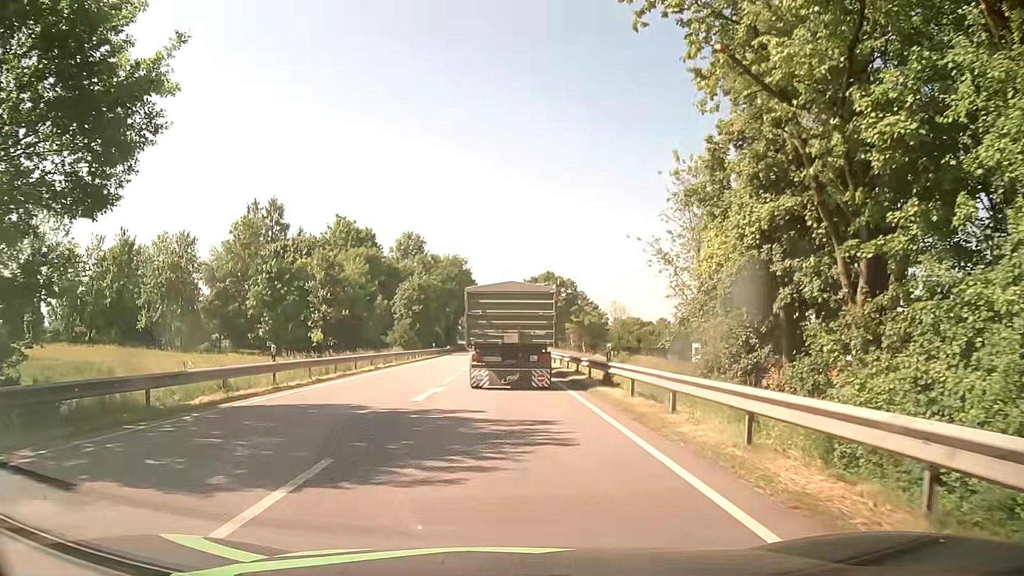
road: primary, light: Day
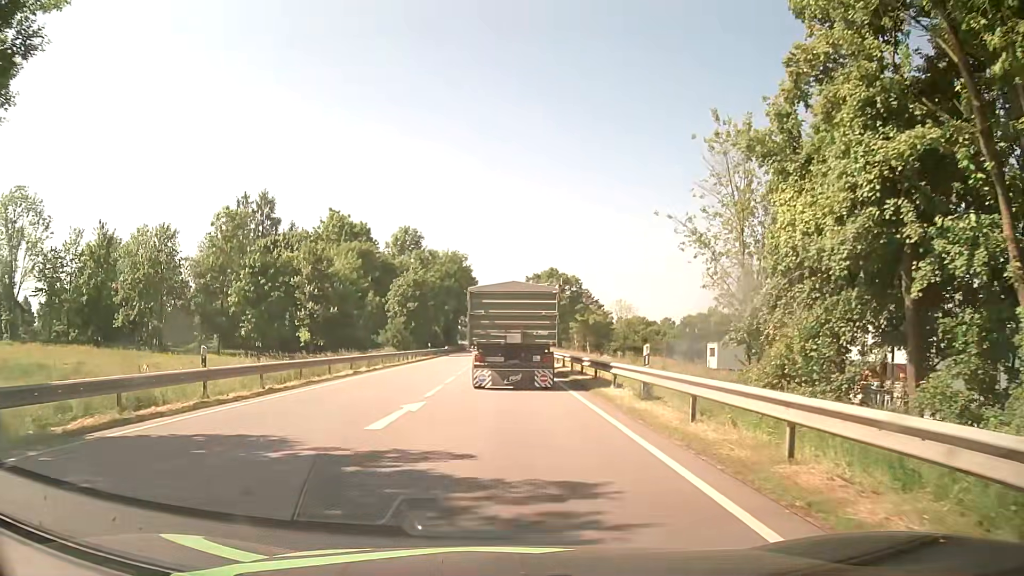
(+0.2, +5.3) m; +1°
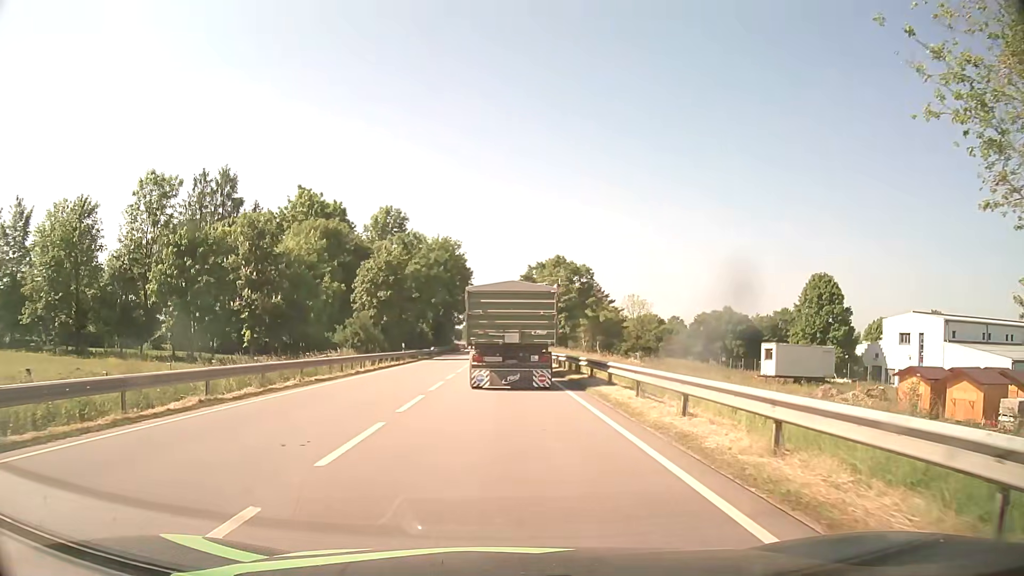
(0.0, +15.7) m; 0°
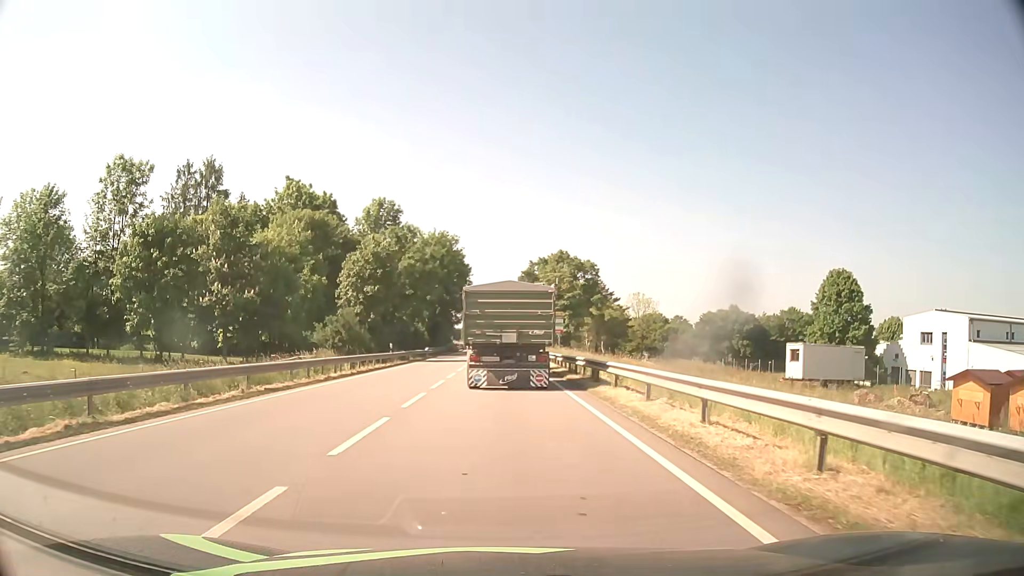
(0.0, +5.2) m; 0°
(0, +10) (0, +20) (0, +30) (0, +40) (0, +50) (0, +60) (0, +70) (0, +80) (0, +90) (0, +100) m
